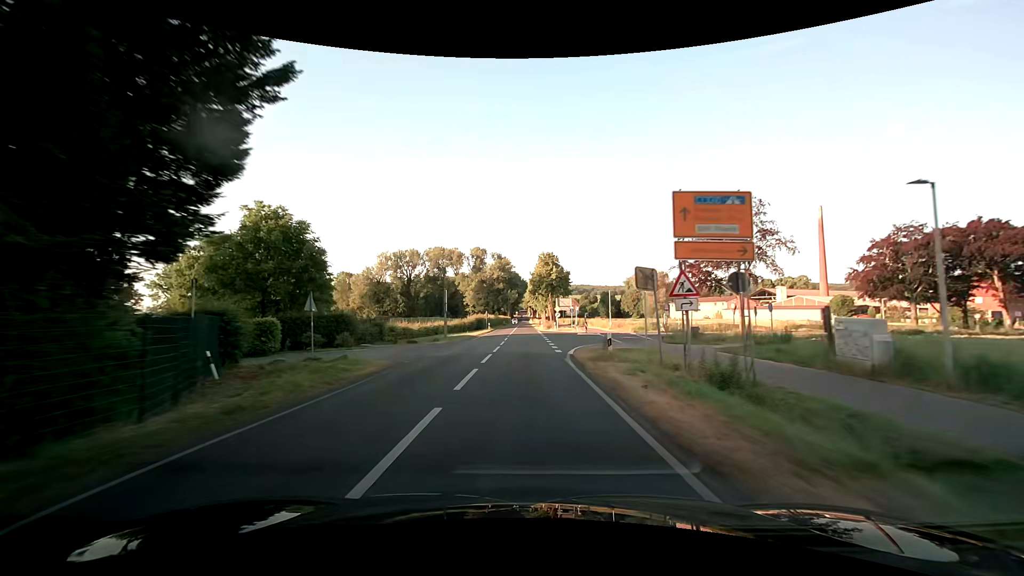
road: secondary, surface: asphalt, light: Day
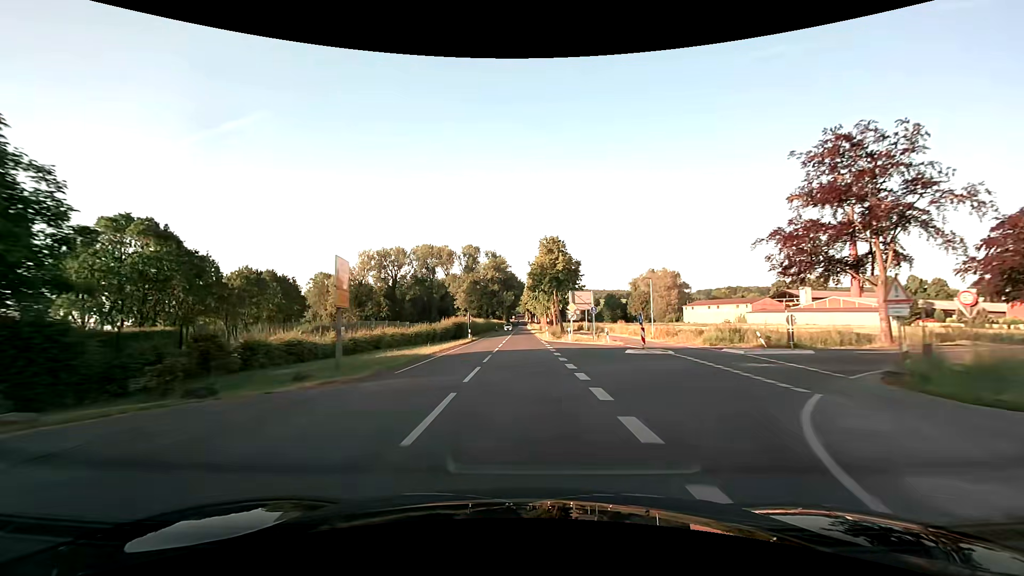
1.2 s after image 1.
(+0.1, +21.8) m; 0°
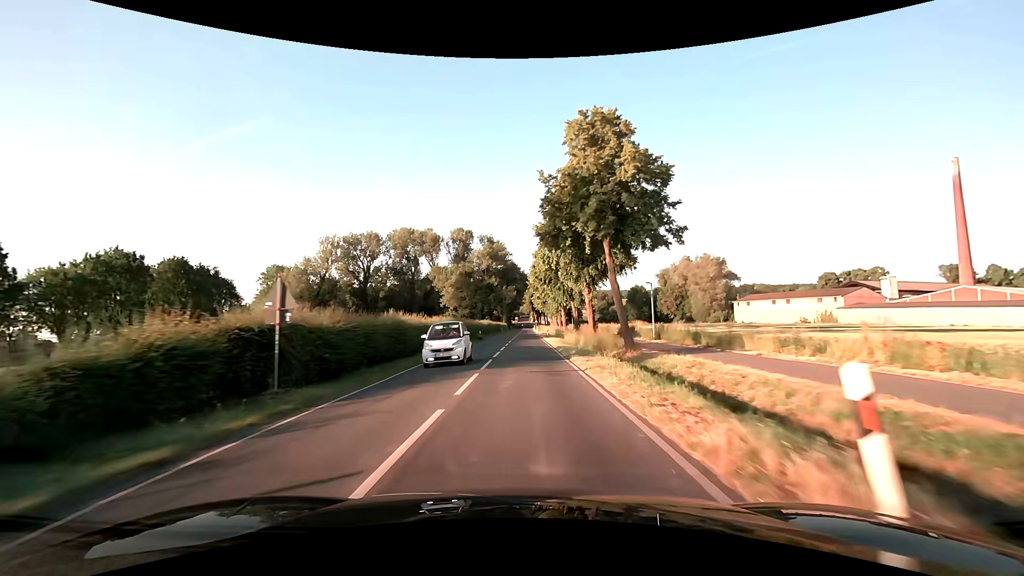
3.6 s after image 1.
(-0.1, +43.1) m; 0°
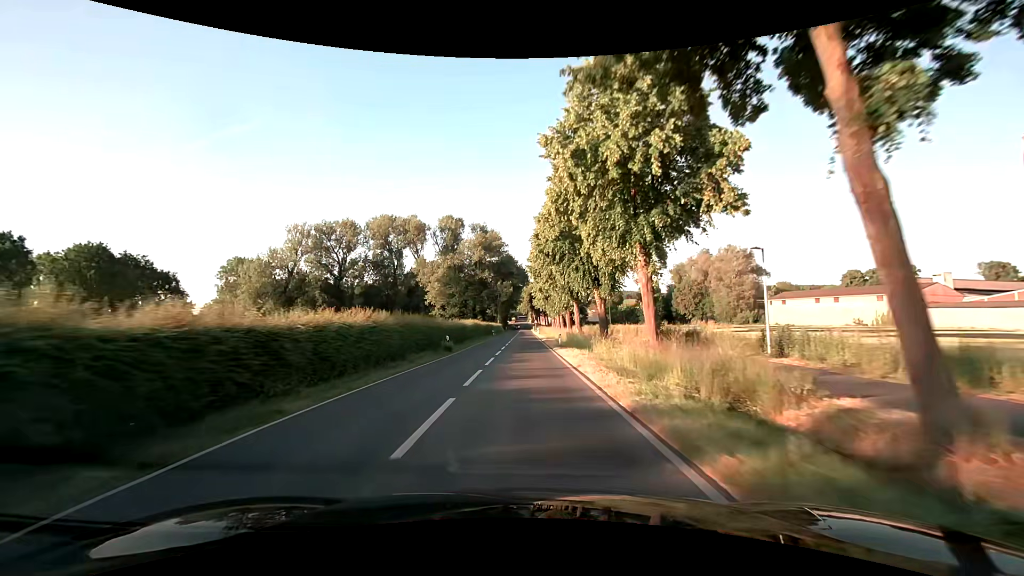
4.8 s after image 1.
(0.0, +21.3) m; 0°
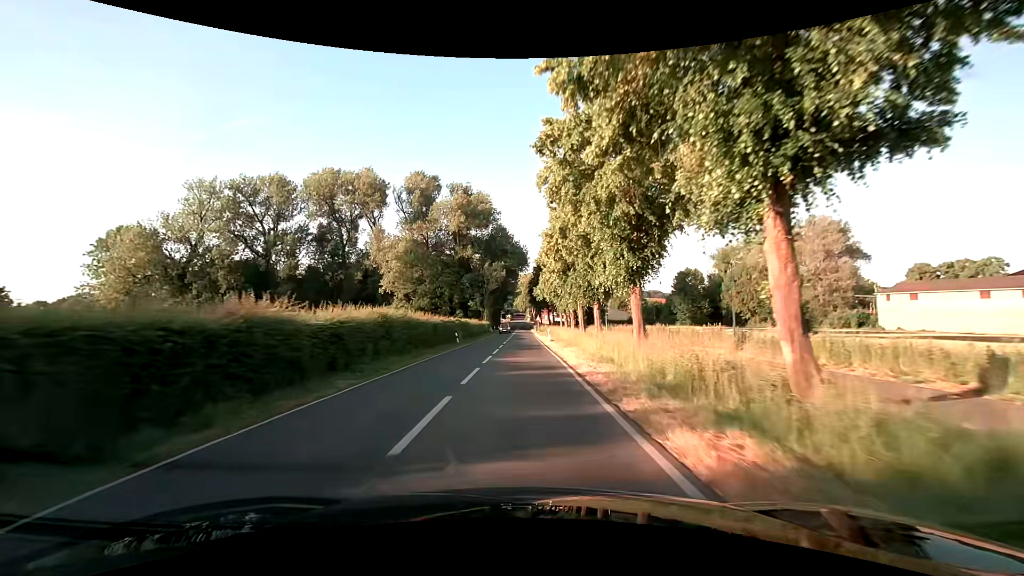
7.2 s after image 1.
(+0.1, +42.1) m; +1°
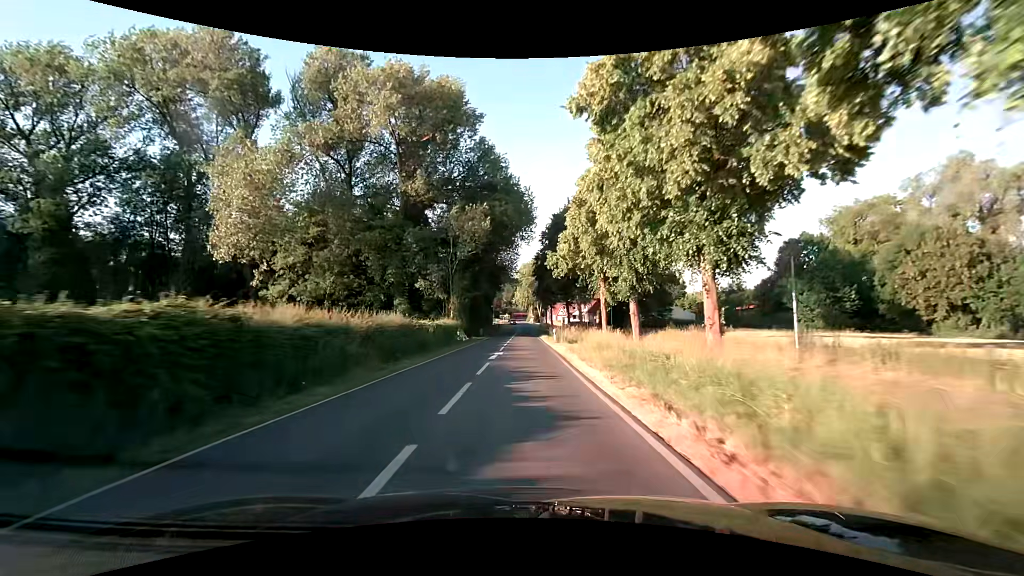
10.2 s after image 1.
(-0.9, +51.6) m; 0°
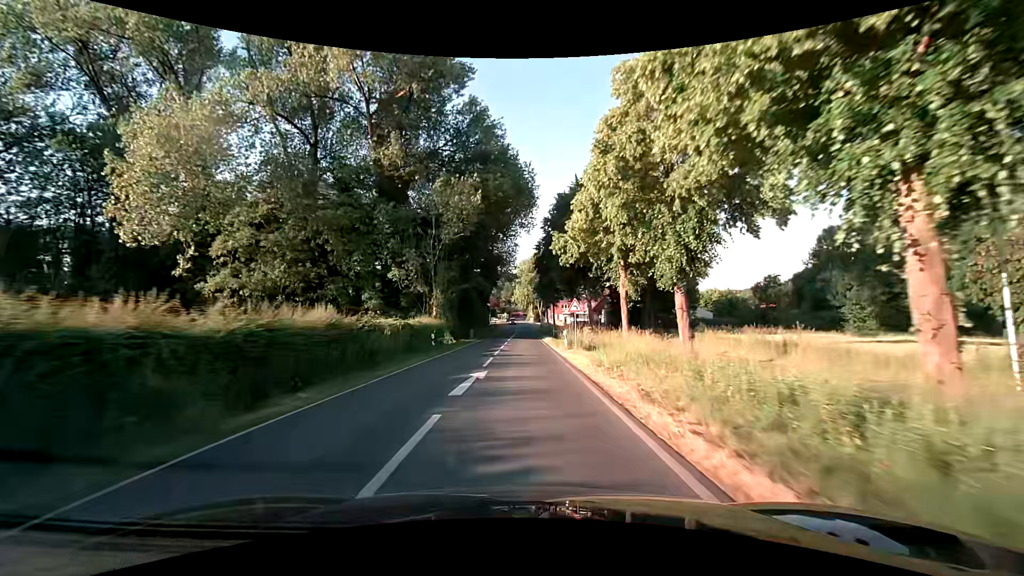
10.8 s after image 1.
(-0.1, +10.2) m; 0°
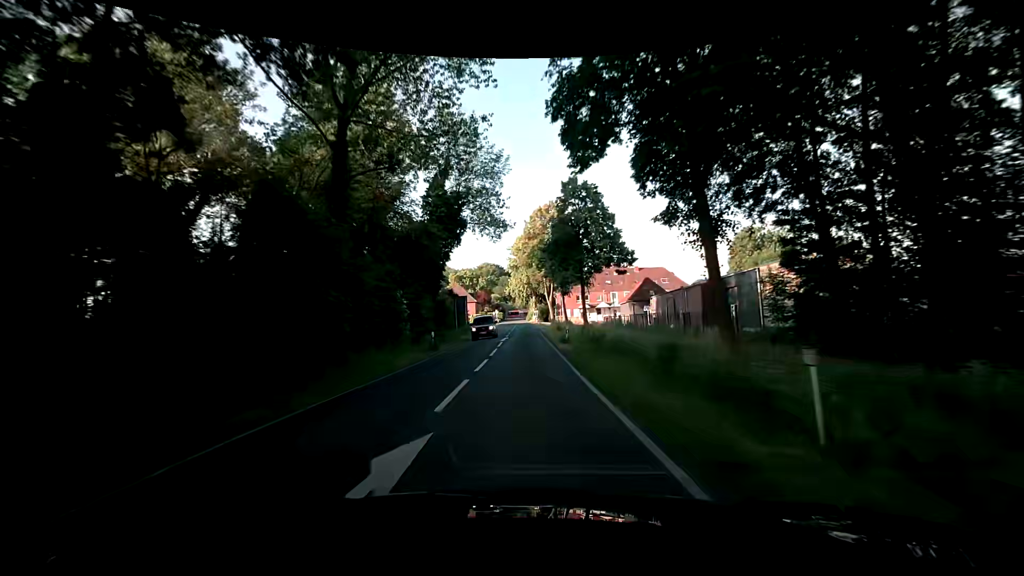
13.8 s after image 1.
(0.0, +50.3) m; 0°
(0, +10) (0, +20) (0, +30) (0, +40) (0, +50) (0, +60) (0, +70) (0, +80) (-1, +90) (-4, +100) m
